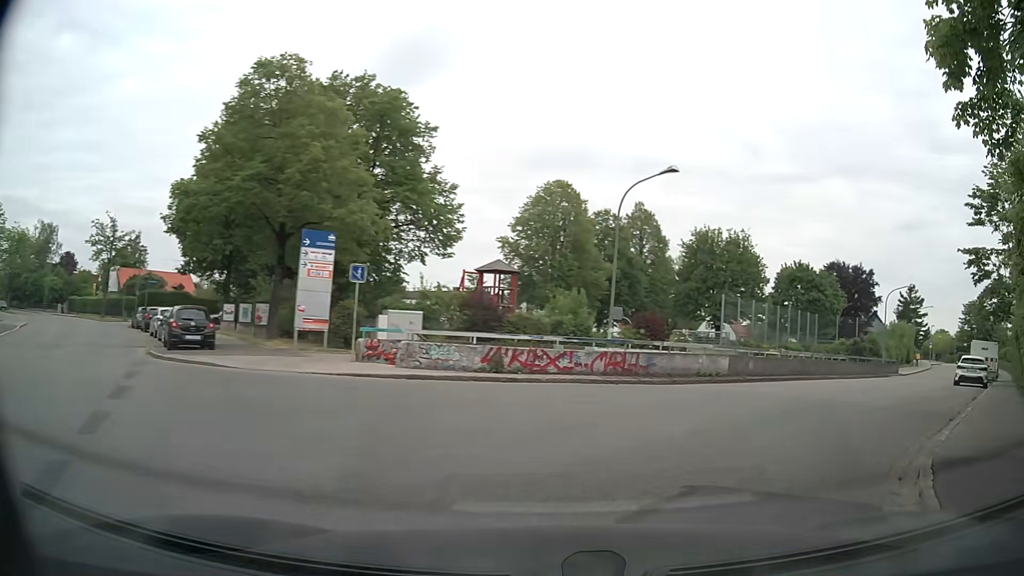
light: Day
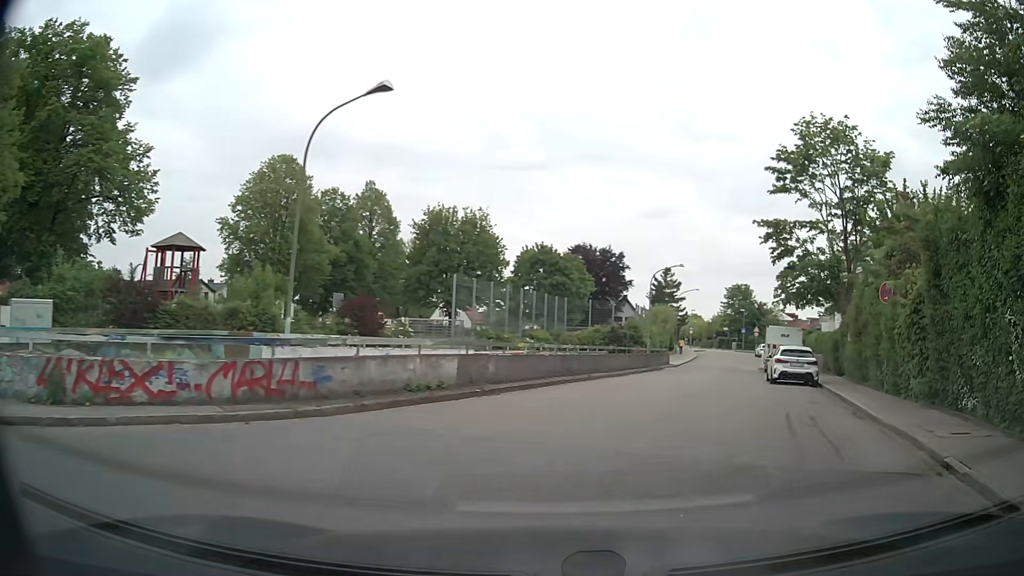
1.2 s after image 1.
(+1.6, +7.6) m; +23°
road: tertiary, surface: asphalt
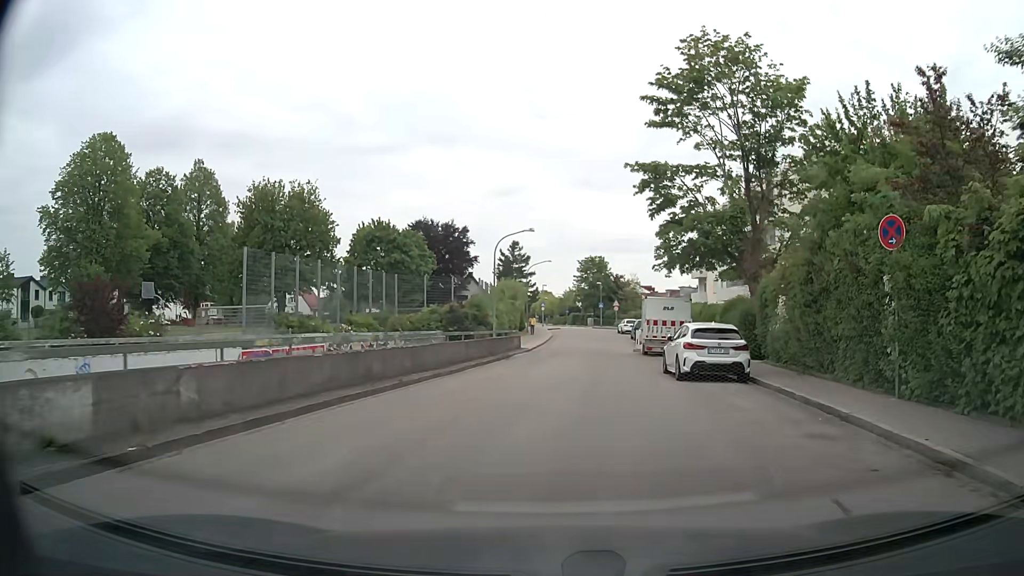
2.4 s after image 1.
(+1.1, +8.4) m; +12°
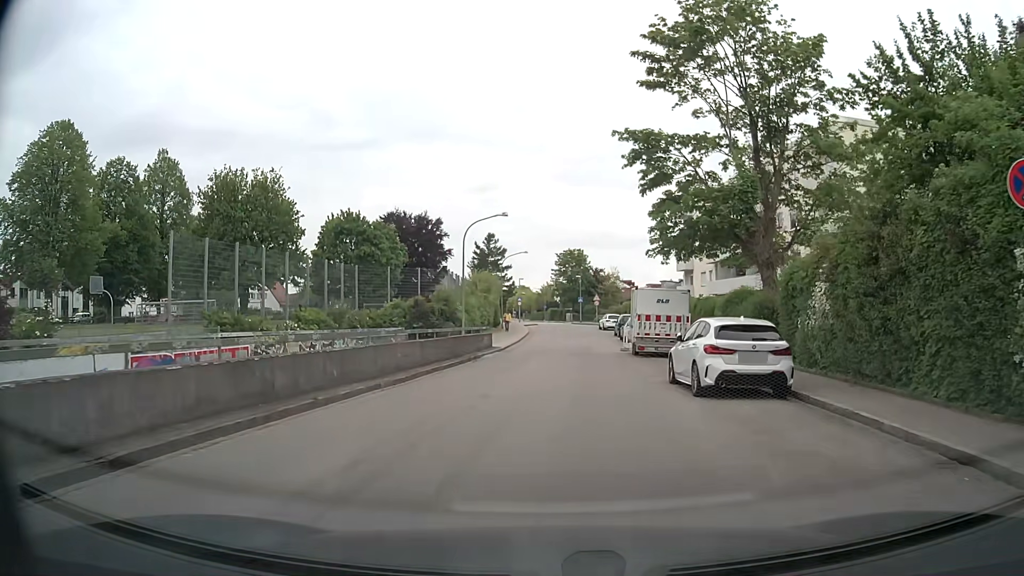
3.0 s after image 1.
(+0.1, +4.5) m; +1°
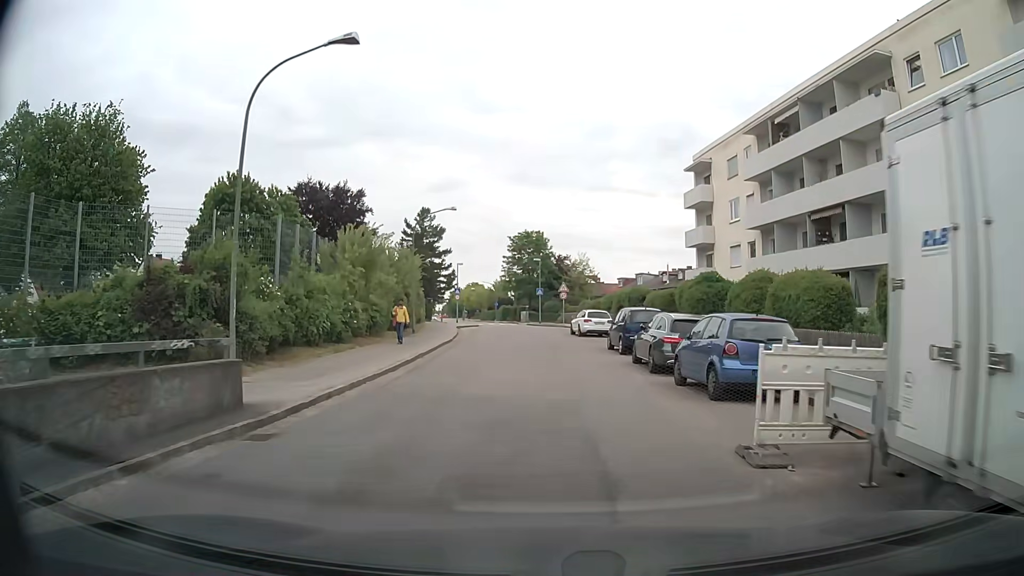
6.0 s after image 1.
(+1.3, +24.8) m; +4°
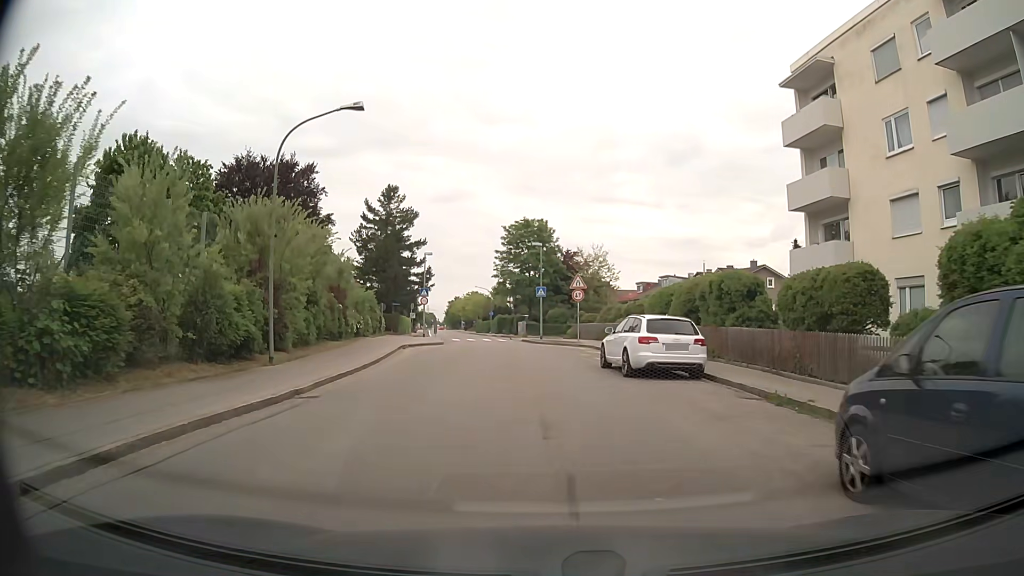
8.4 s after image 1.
(+0.2, +21.1) m; -1°
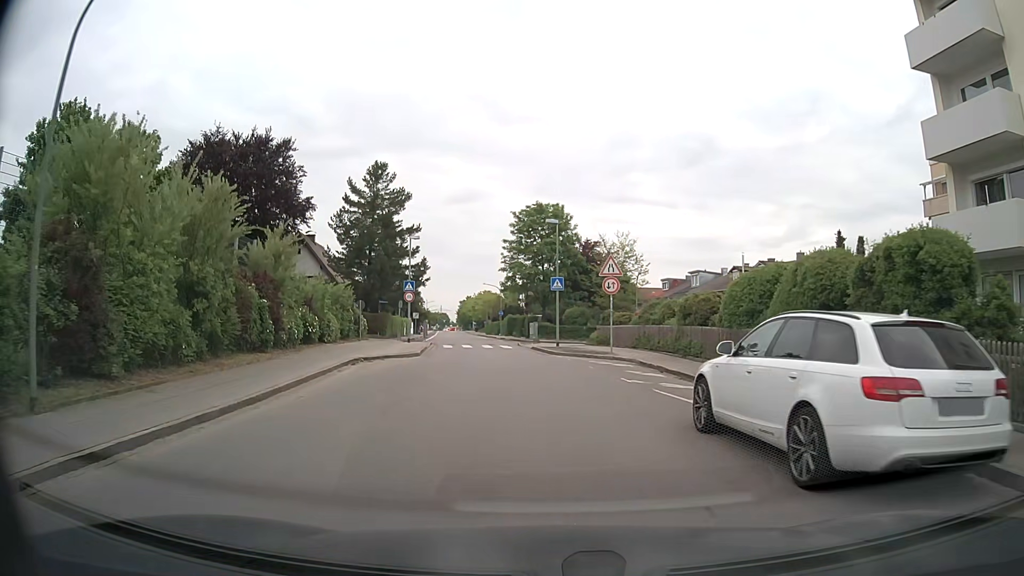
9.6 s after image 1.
(0.0, +10.4) m; 0°
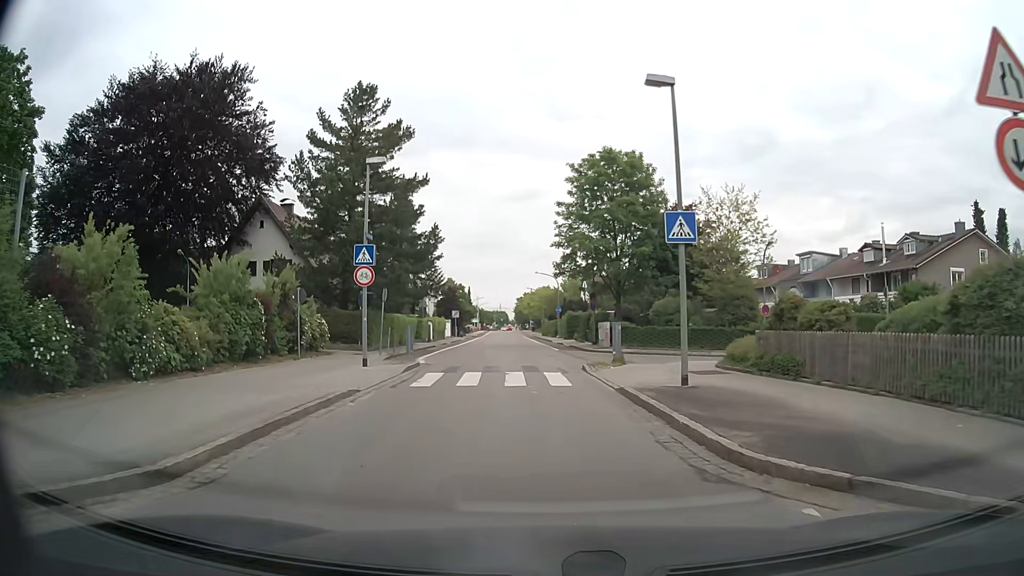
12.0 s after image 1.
(-0.8, +19.6) m; -5°
(0, +10) (-1, +20) (-1, +30) (-1, +40) (-2, +50) (-2, +60) (-3, +70) (-3, +80) (-4, +90) (-4, +100) m
